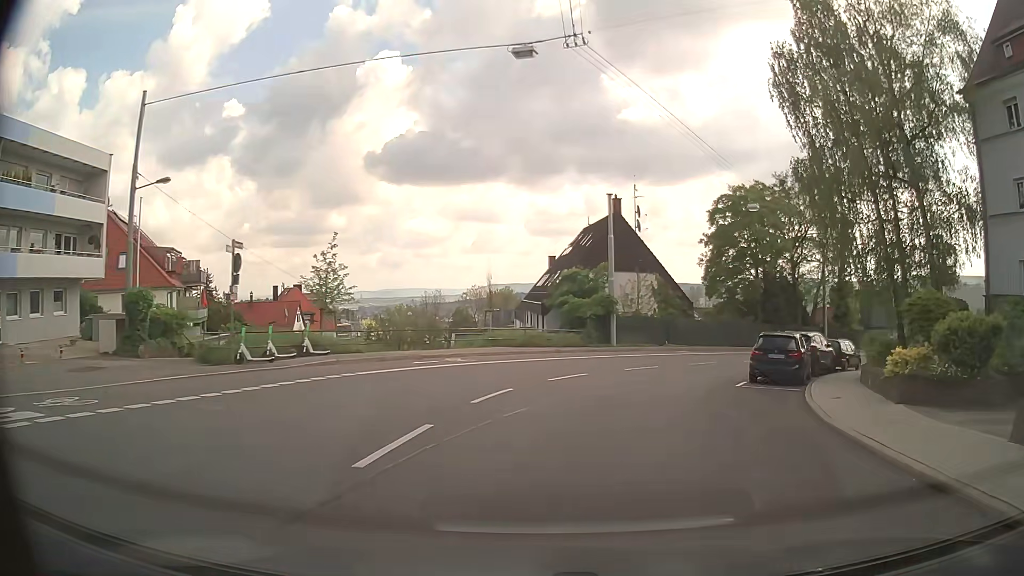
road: secondary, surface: asphalt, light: Day
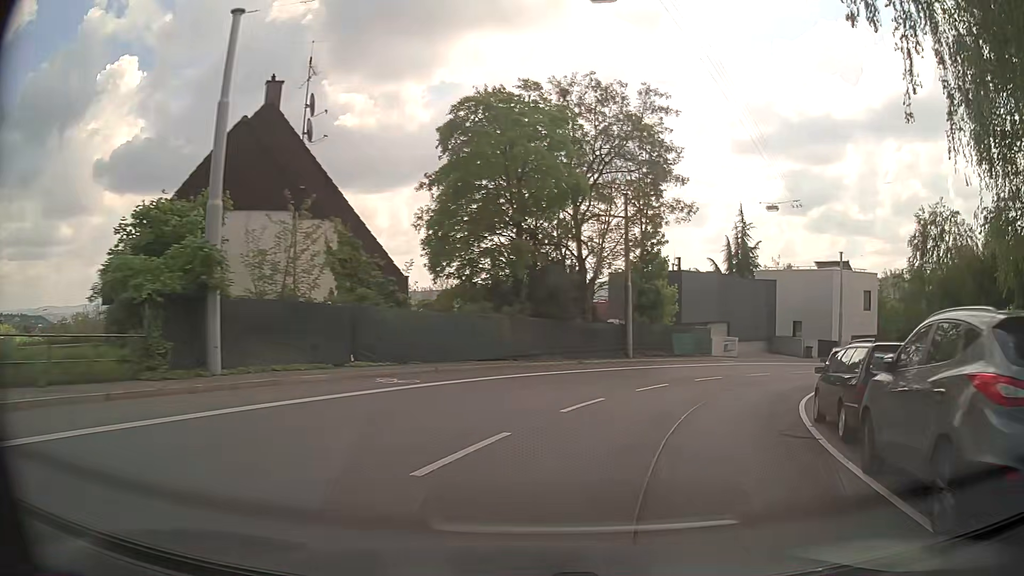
(+4.3, +22.5) m; +25°
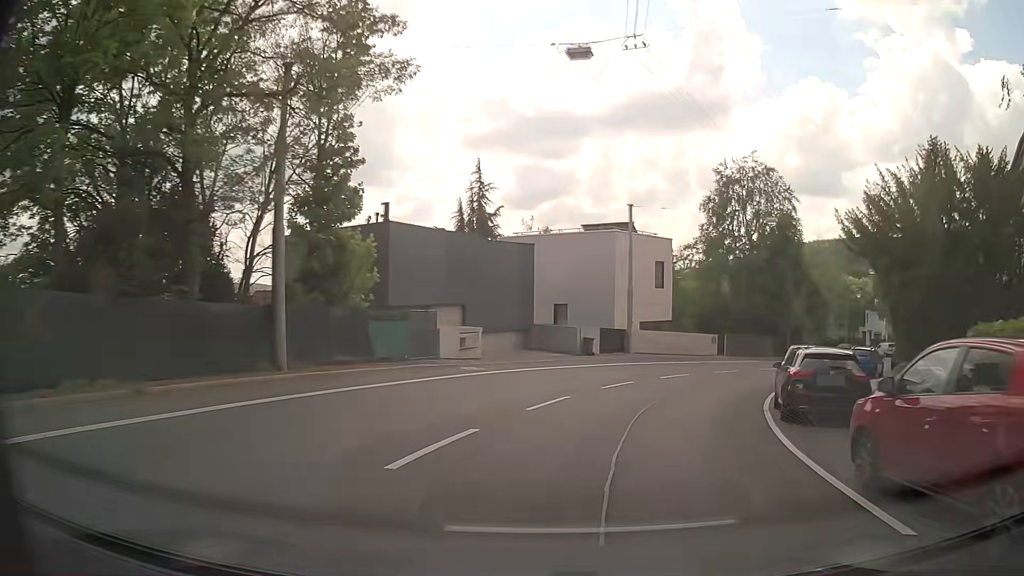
(+3.8, +16.8) m; +23°
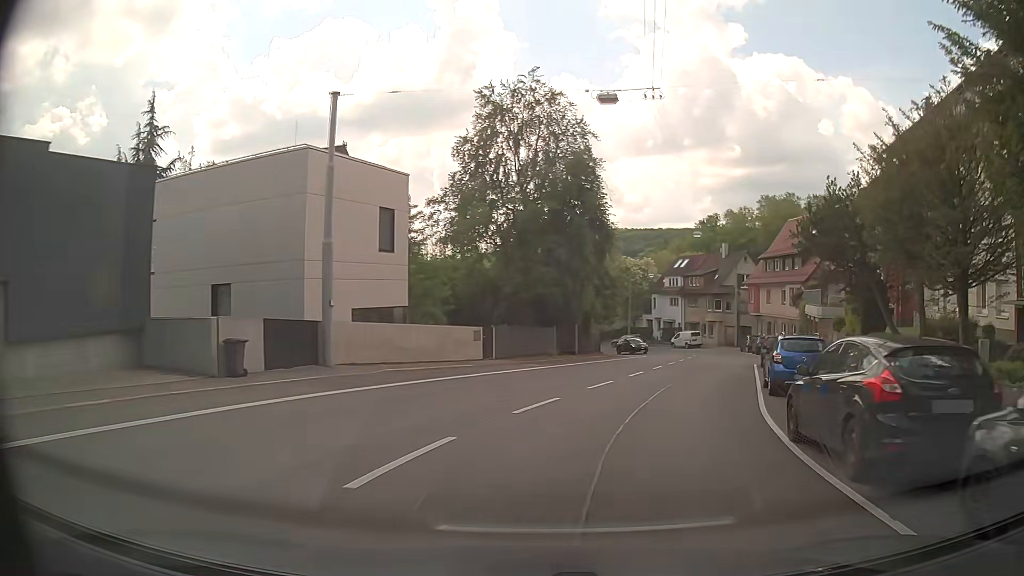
(+3.4, +17.8) m; +22°
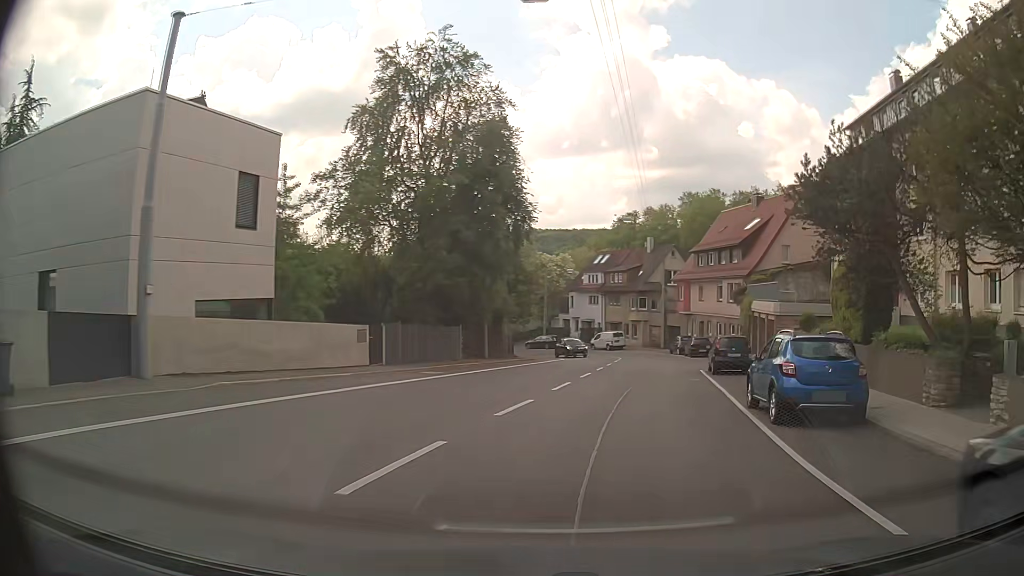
(+0.4, +6.0) m; +7°
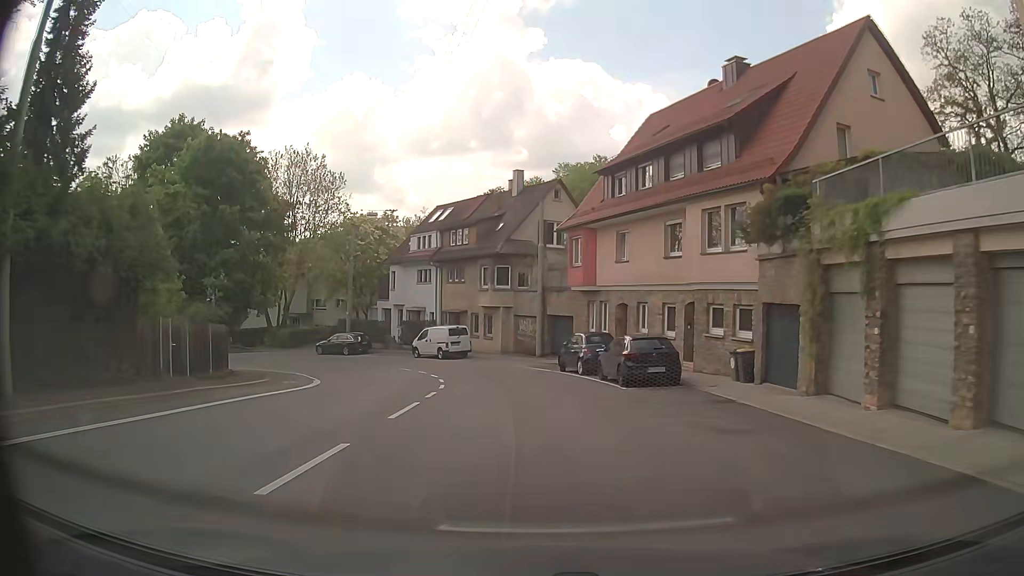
(+4.9, +29.5) m; +11°
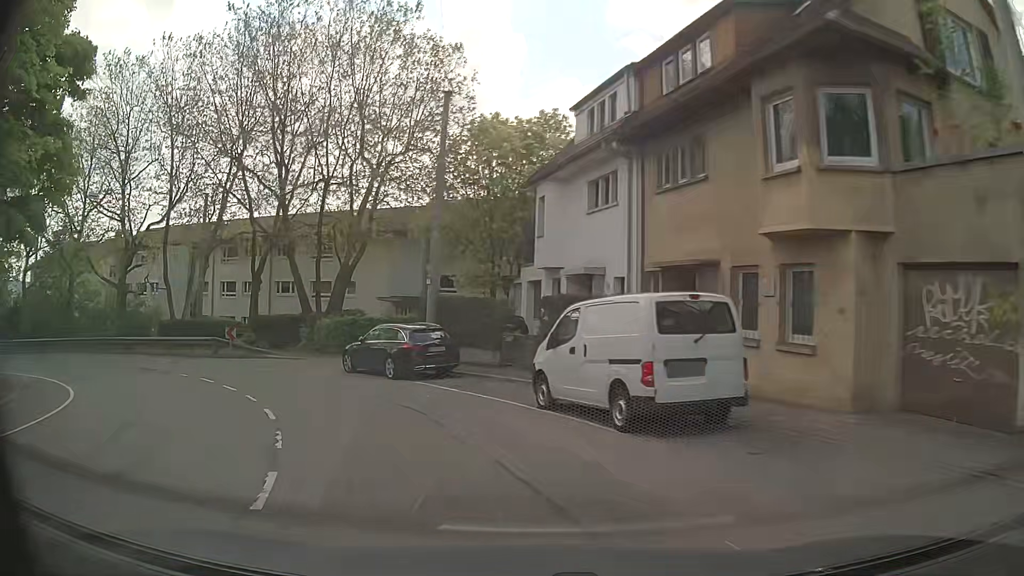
(-2.5, +28.9) m; -18°
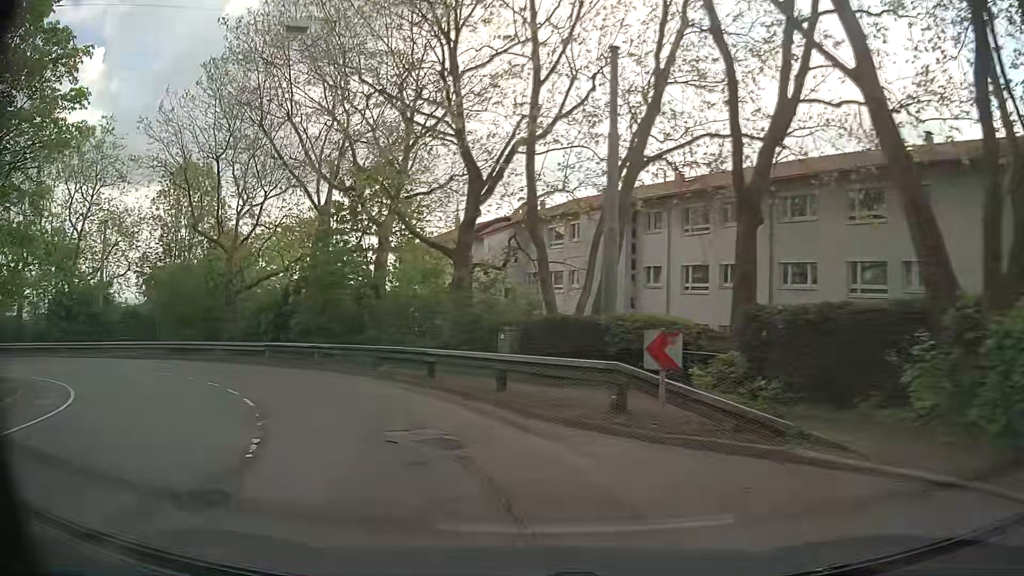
(-7.8, +20.4) m; -41°
(-2, +10) (-6, +19) (-13, +26) (-22, +30) (-32, +32) (-42, +30) (-51, +27) (-61, +23) (-70, +20) (-79, +16) m
